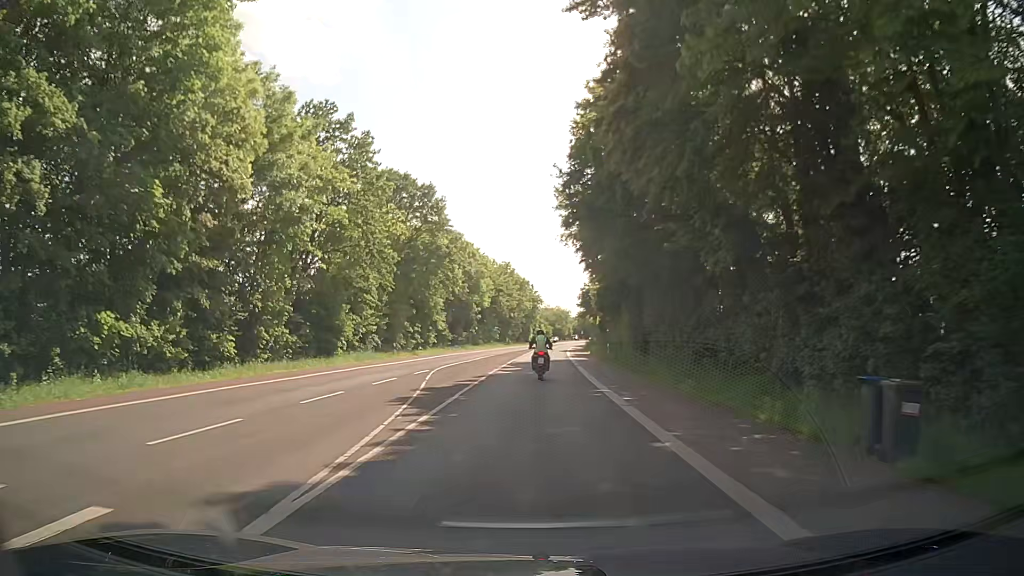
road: secondary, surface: asphalt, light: Day
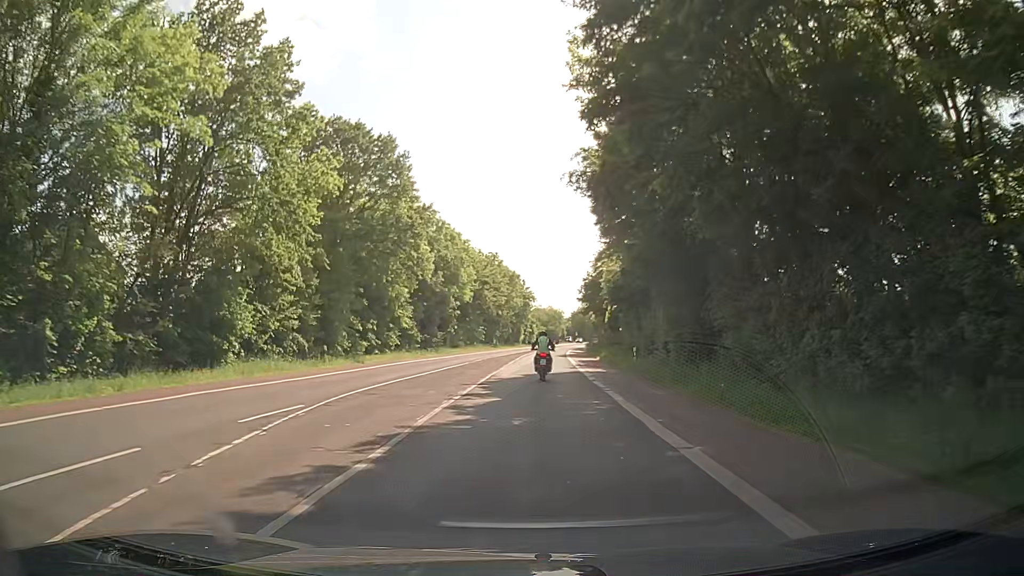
(0.0, +15.5) m; 0°
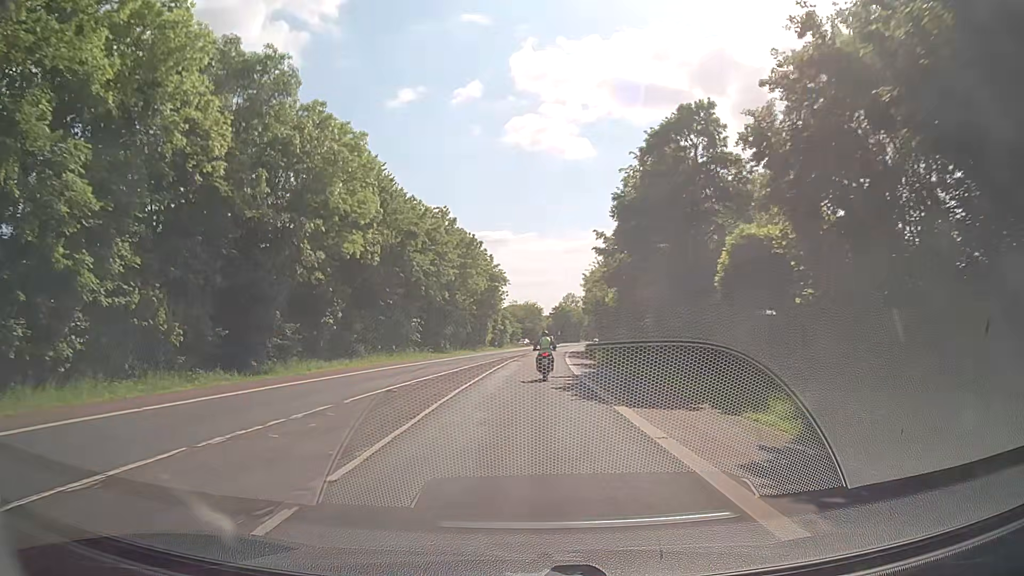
(+0.8, +38.7) m; +1°
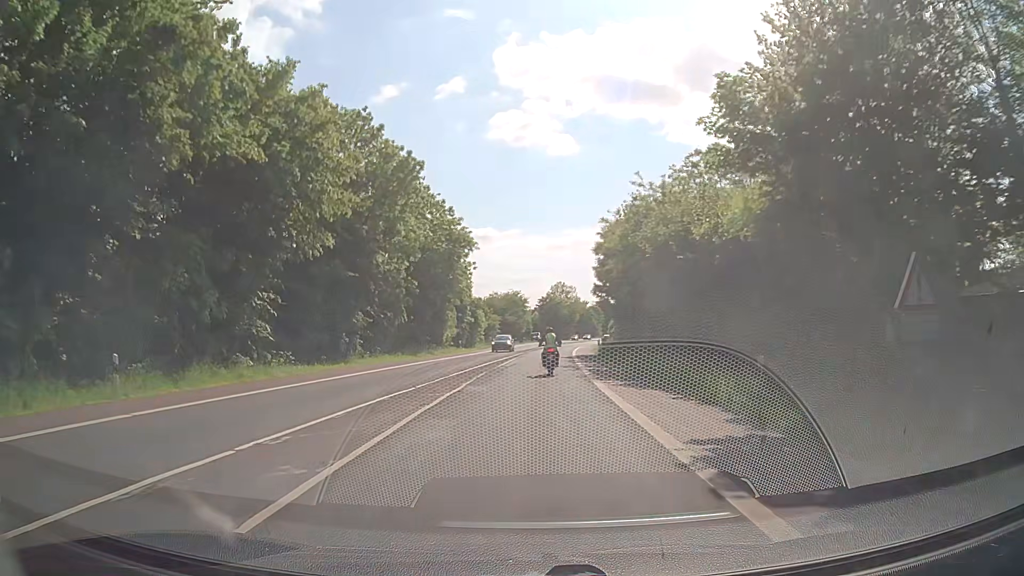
(+0.9, +31.1) m; +3°
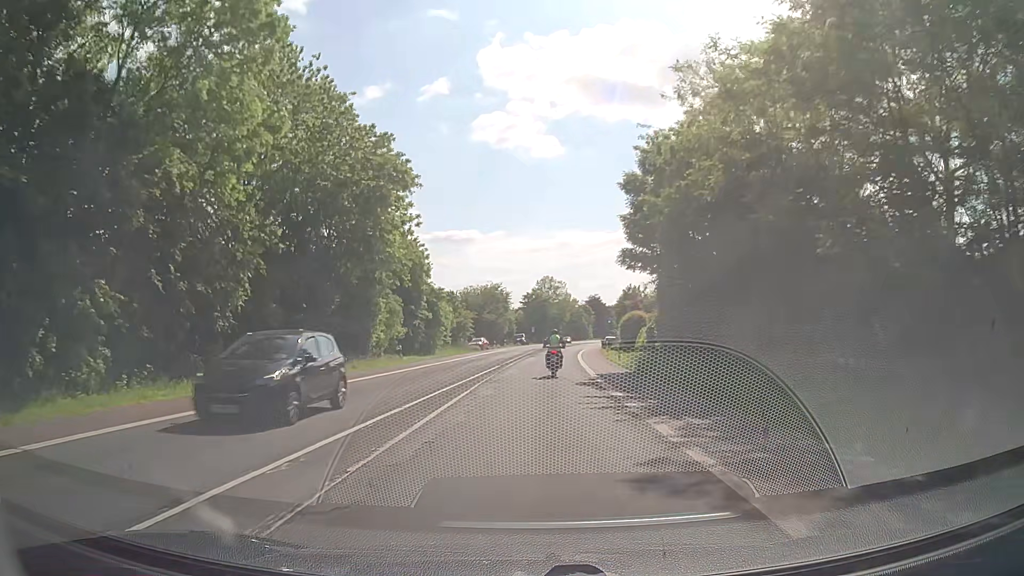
(0.0, +23.7) m; +1°
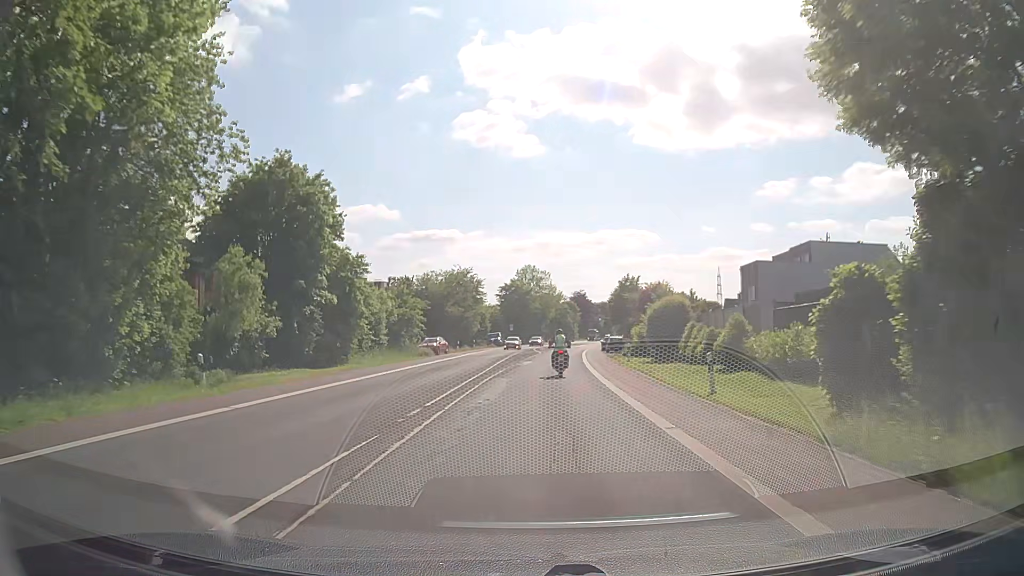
(+0.4, +23.9) m; +2°
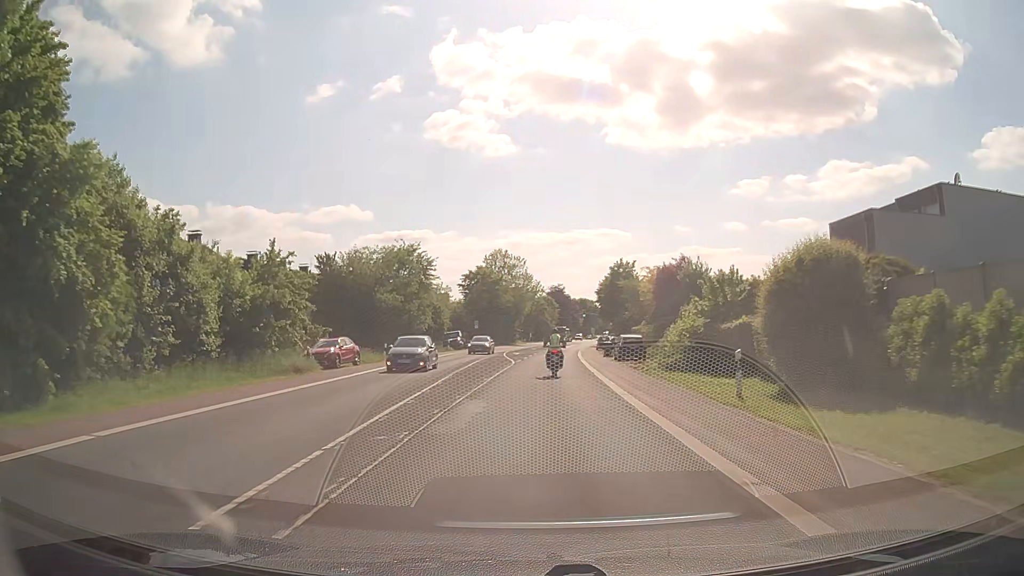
(+0.5, +23.9) m; +2°
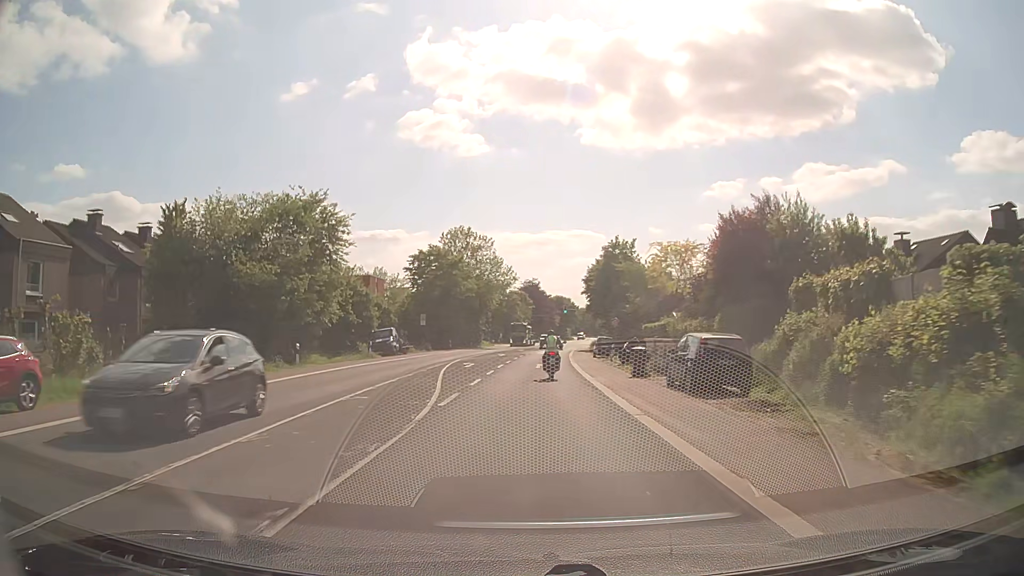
(+0.5, +23.9) m; +2°
